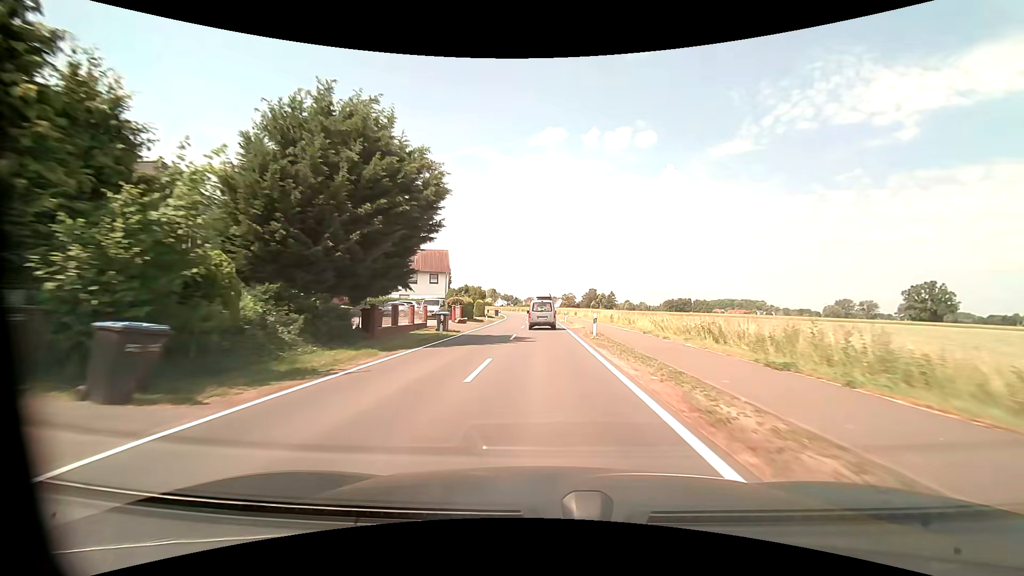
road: tertiary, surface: asphalt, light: Day
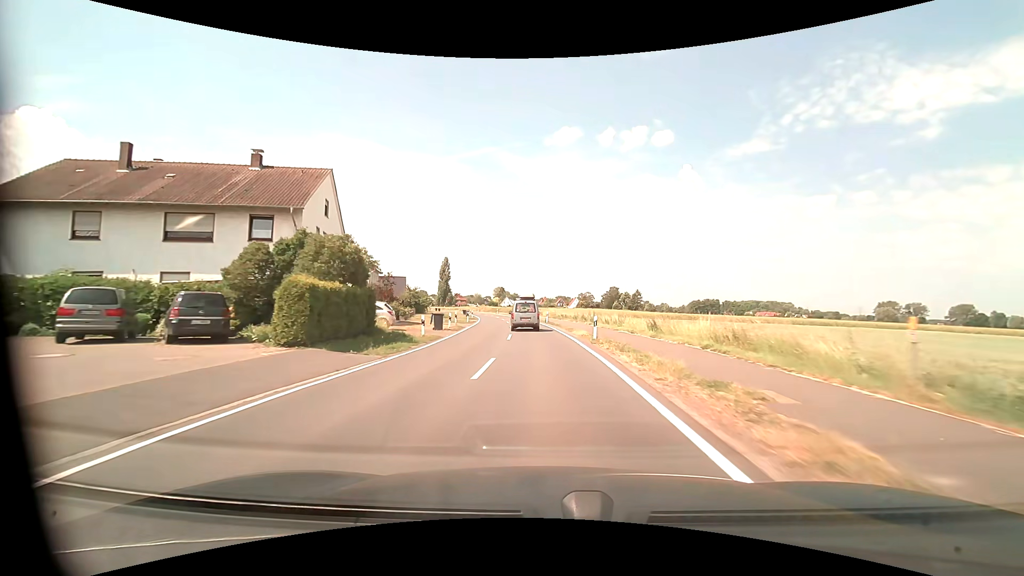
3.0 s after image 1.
(-0.3, +47.8) m; -2°
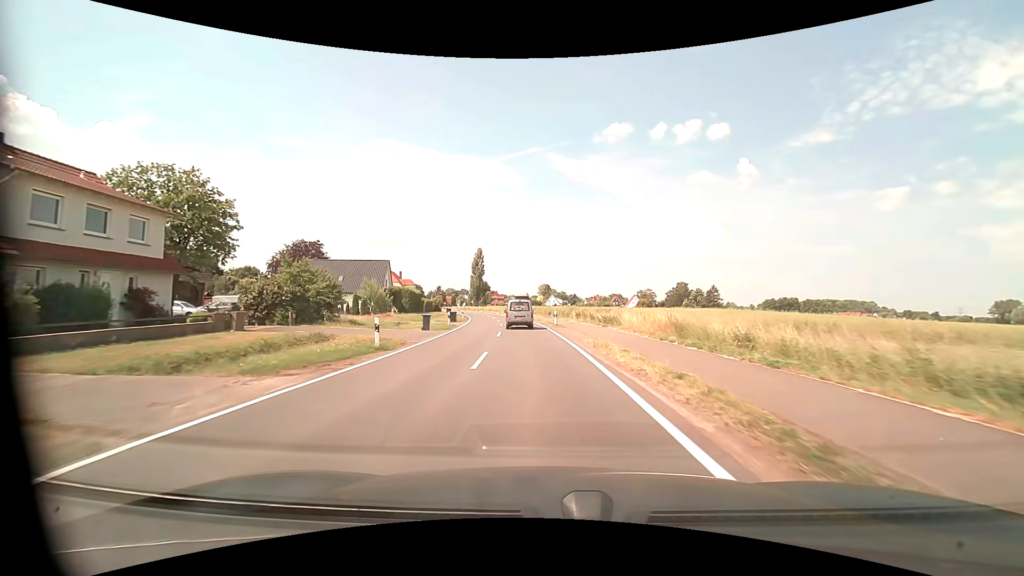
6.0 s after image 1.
(-1.8, +46.6) m; -5°
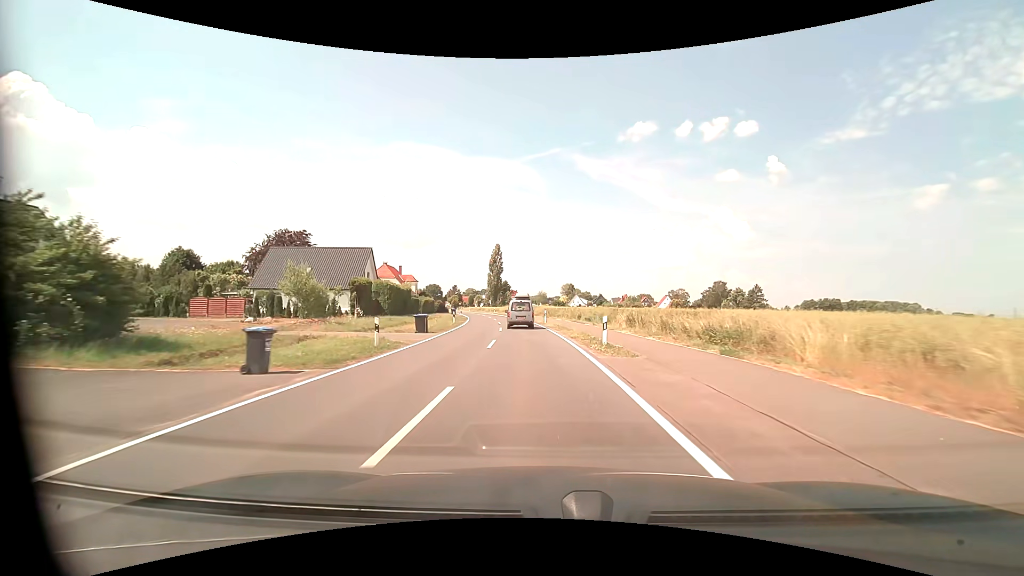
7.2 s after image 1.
(-0.5, +18.7) m; -3°
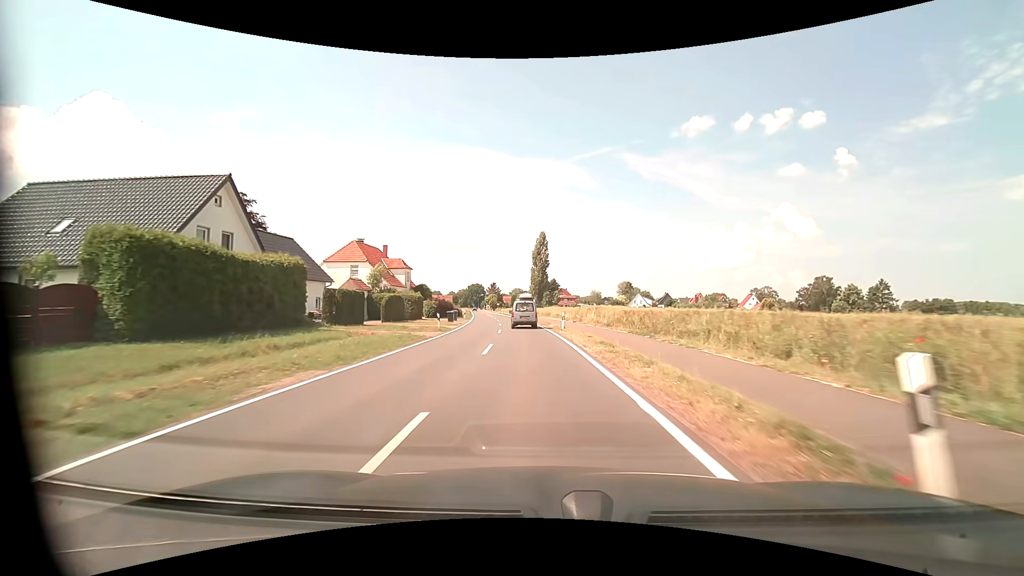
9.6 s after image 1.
(-1.9, +38.2) m; -6°
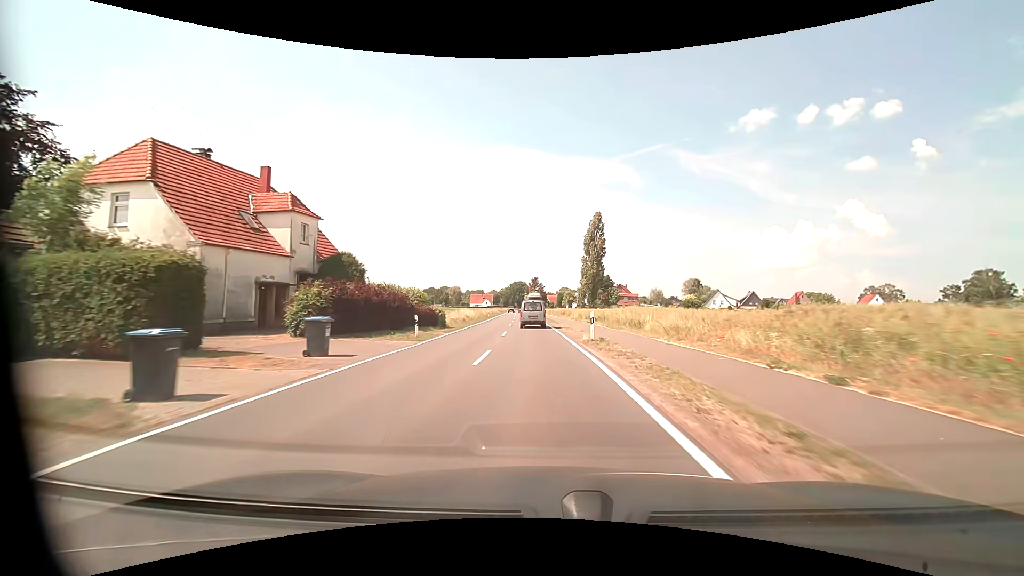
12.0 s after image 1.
(-1.9, +39.2) m; -5°
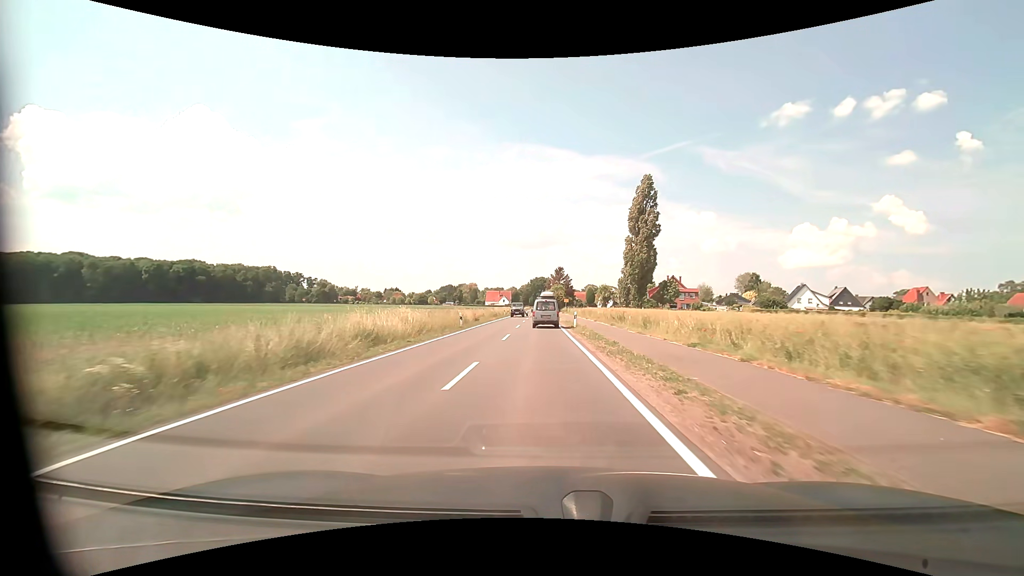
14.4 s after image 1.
(-1.1, +39.6) m; -3°
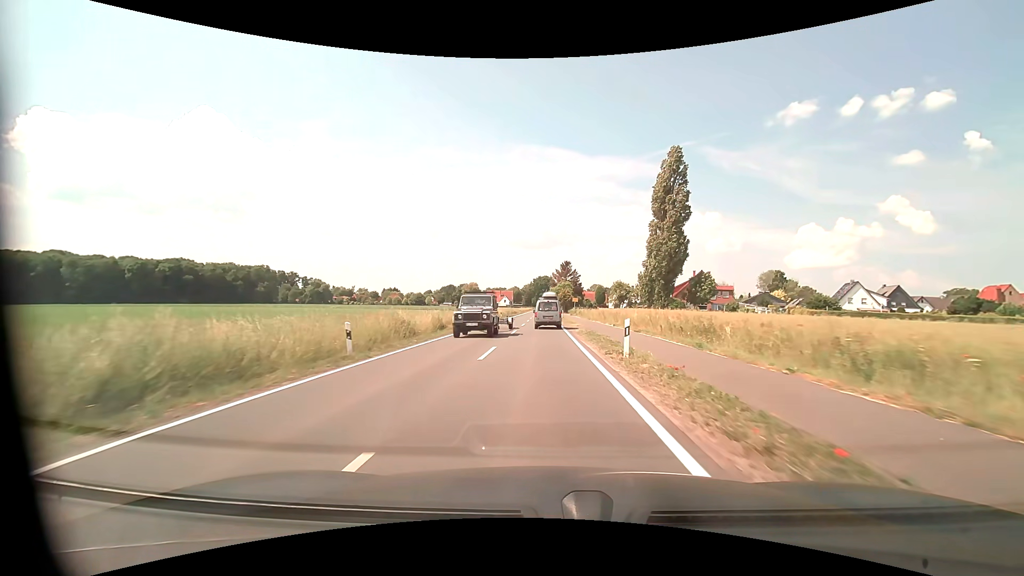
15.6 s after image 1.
(-0.1, +19.5) m; 0°
(0, +10) (0, +20) (0, +30) (0, +40) (0, +50) (0, +60) (0, +70) (0, +80) (0, +90) (0, +100) m
